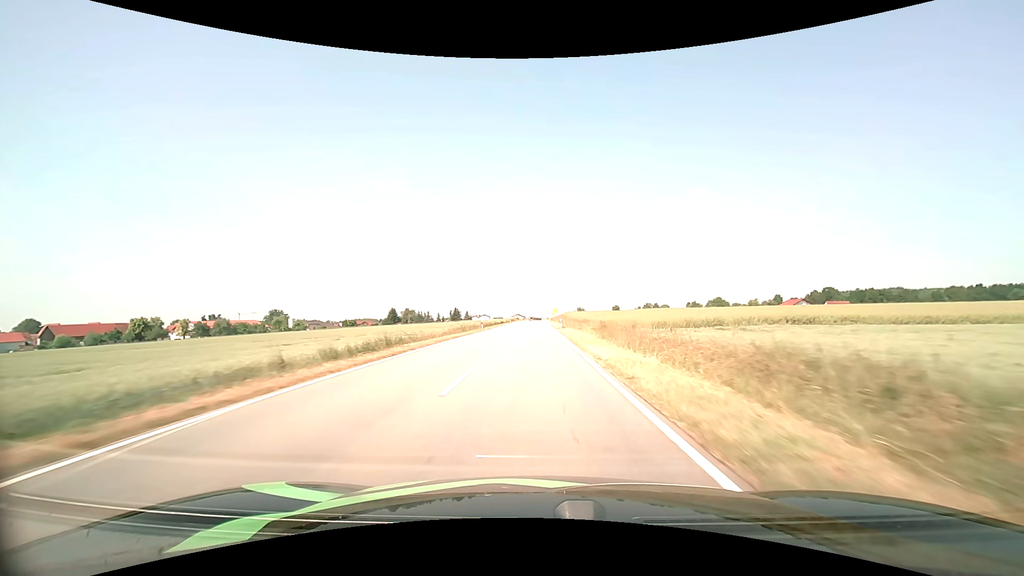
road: tertiary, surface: asphalt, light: Day
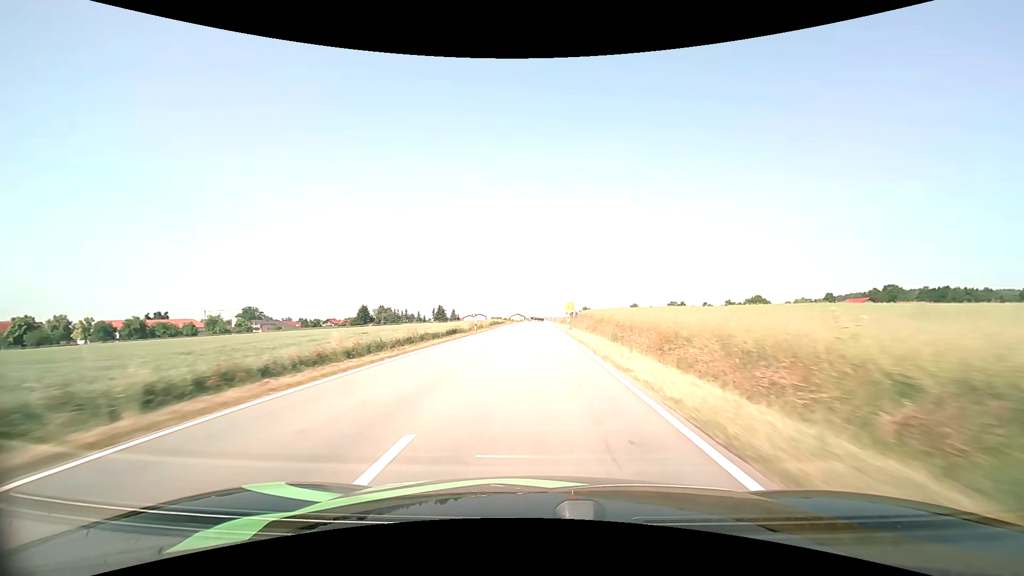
(-0.1, +57.0) m; 0°
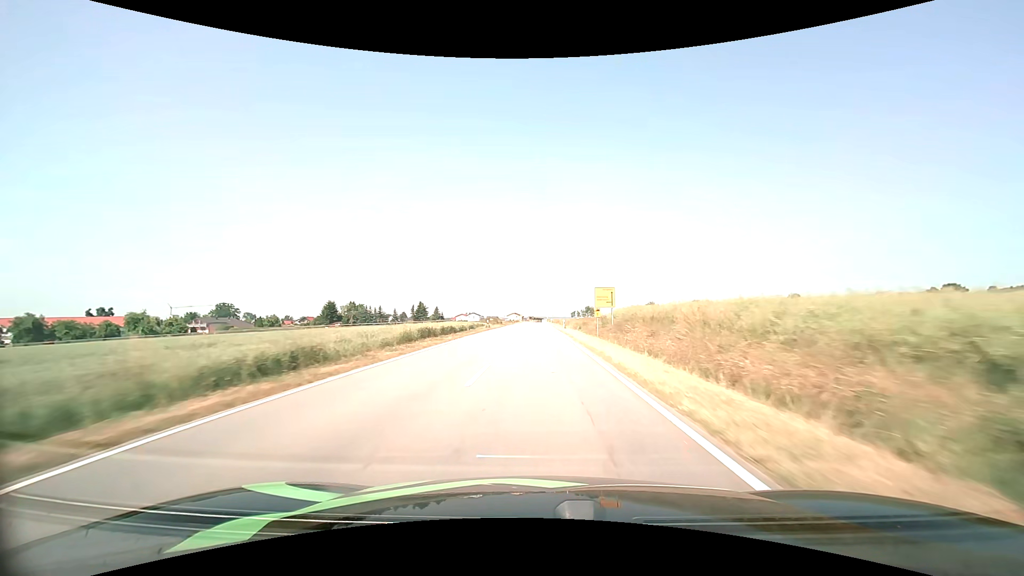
(0.0, +41.6) m; 0°
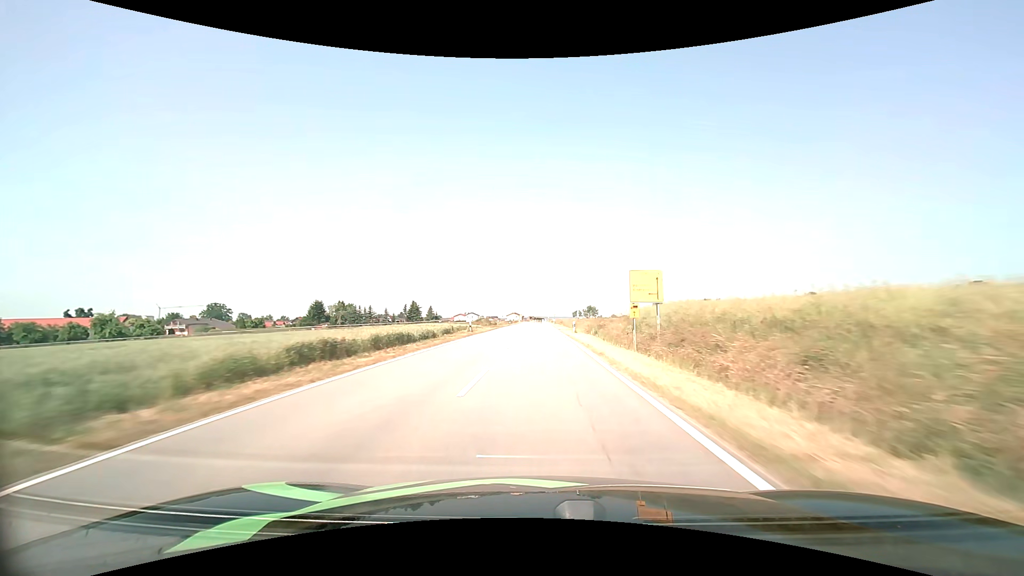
(0.0, +13.7) m; 0°
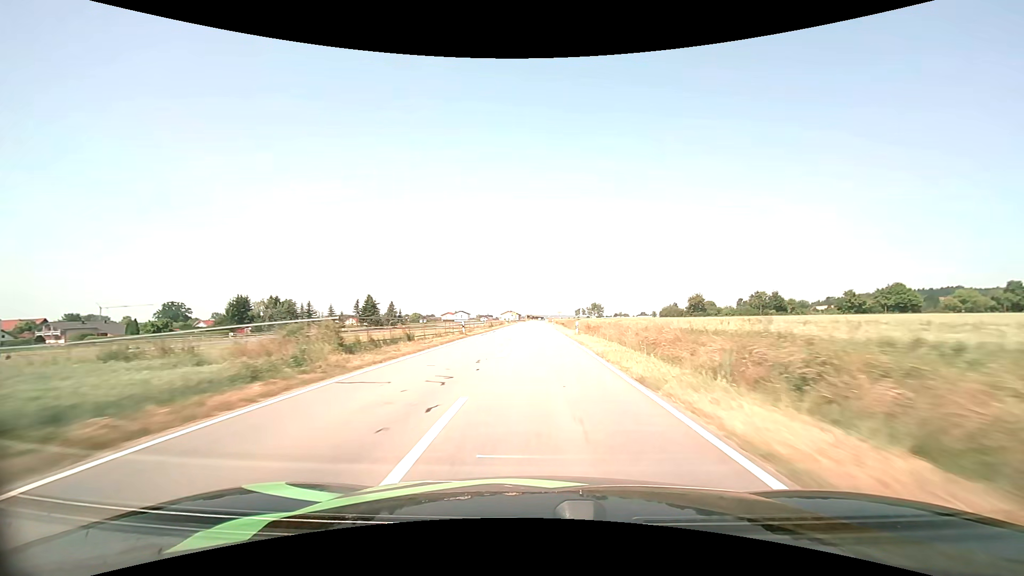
(0.0, +53.9) m; 0°
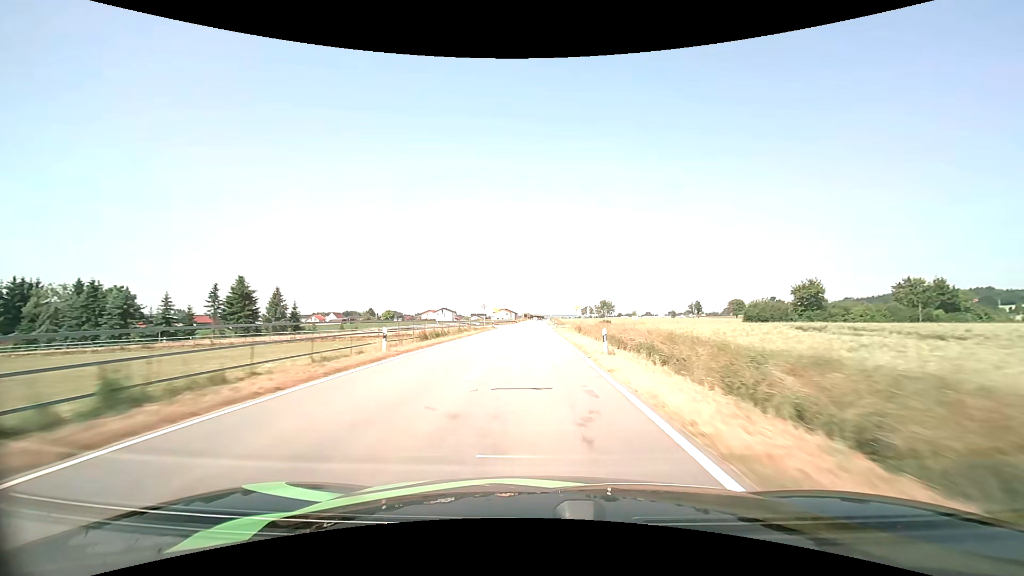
(+0.3, +67.8) m; 0°
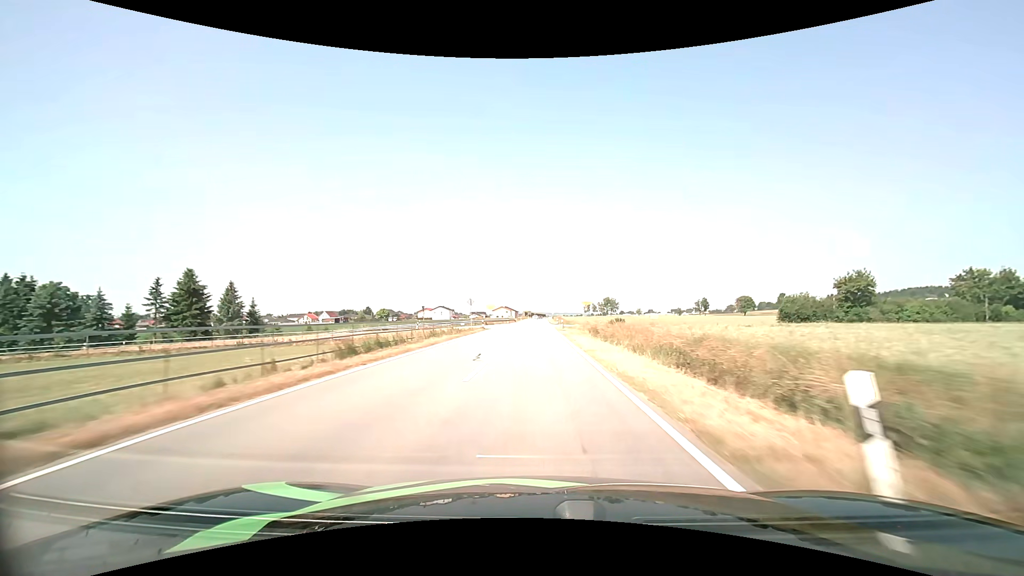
(0.0, +13.6) m; 0°
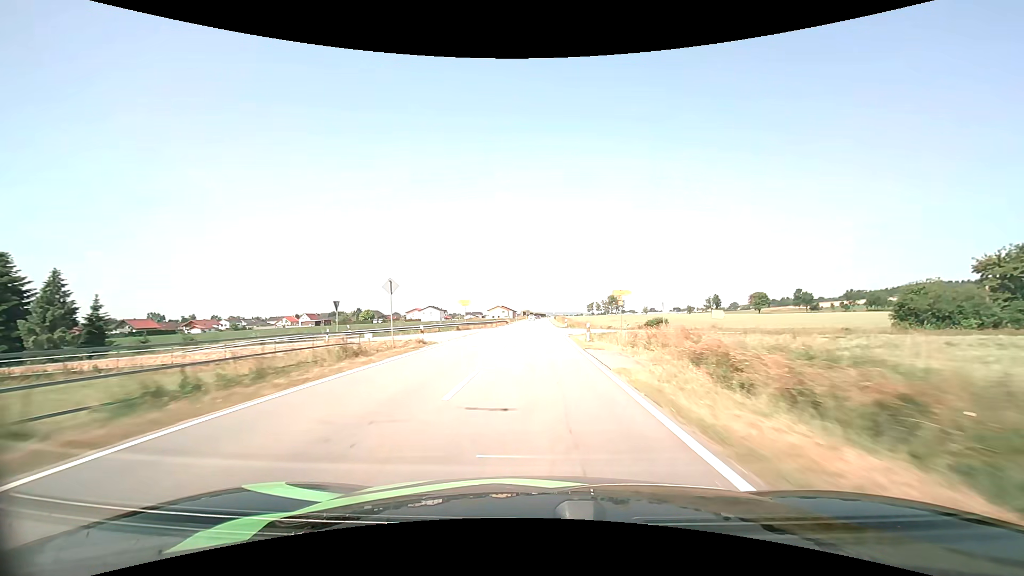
(0.0, +27.0) m; 0°
(0, +10) (0, +20) (0, +30) (0, +40) (0, +50) (0, +60) (0, +70) (0, +80) (+1, +90) (+1, +100) m
